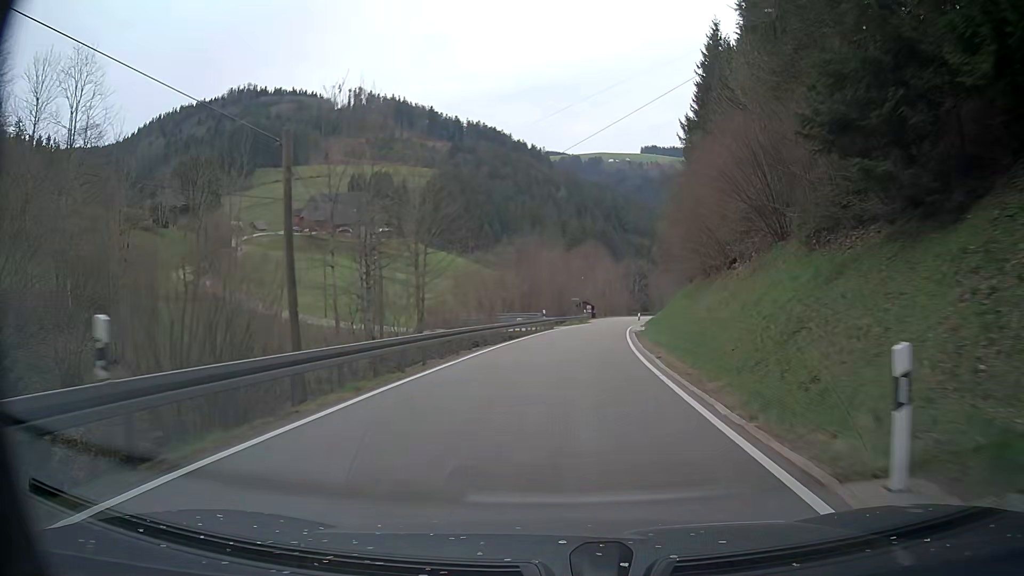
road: tertiary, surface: asphalt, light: Day
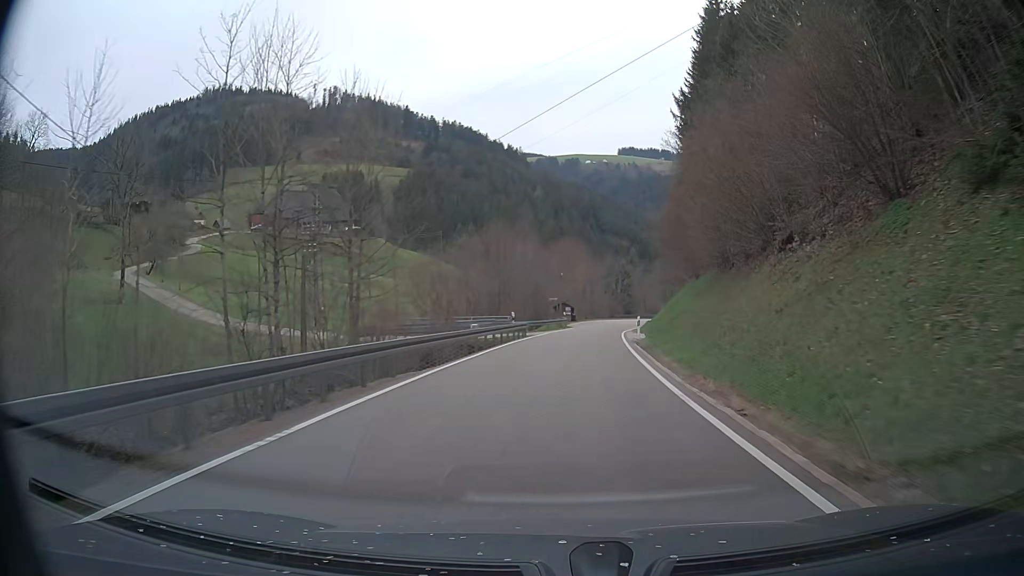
(+0.2, +10.9) m; +2°
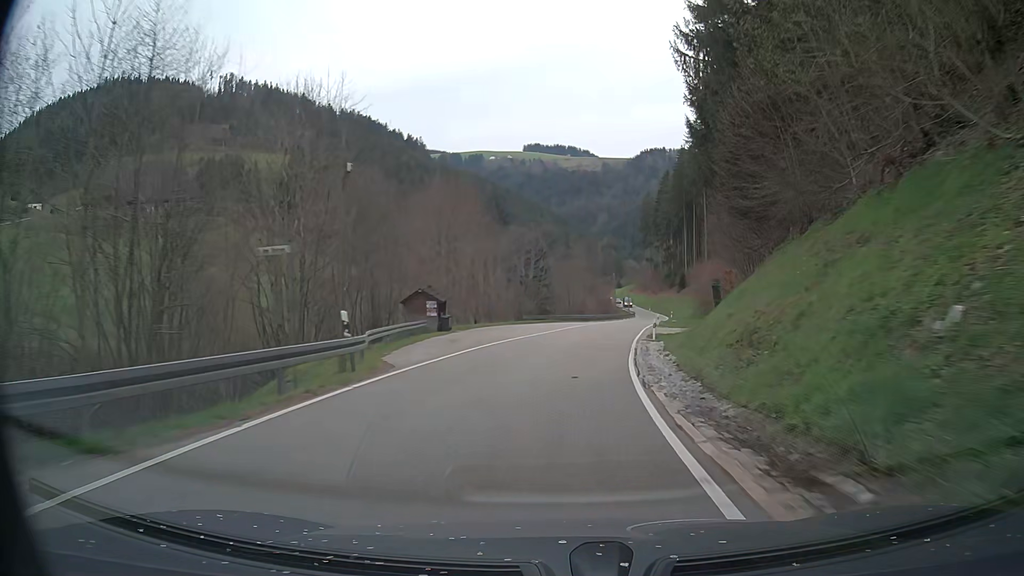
(+3.3, +44.3) m; +8°
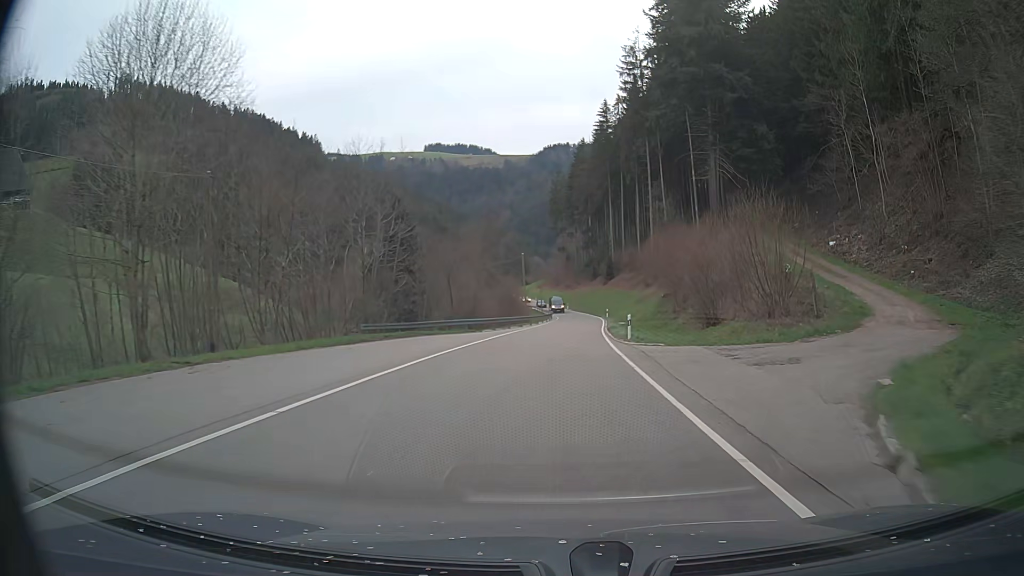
(+2.4, +34.3) m; +8°
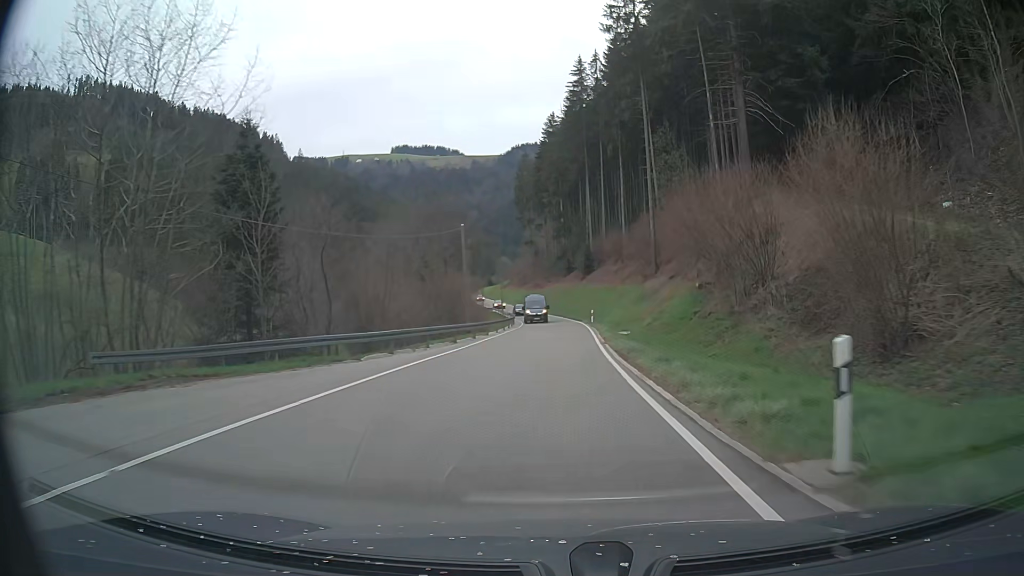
(+0.8, +23.3) m; +3°
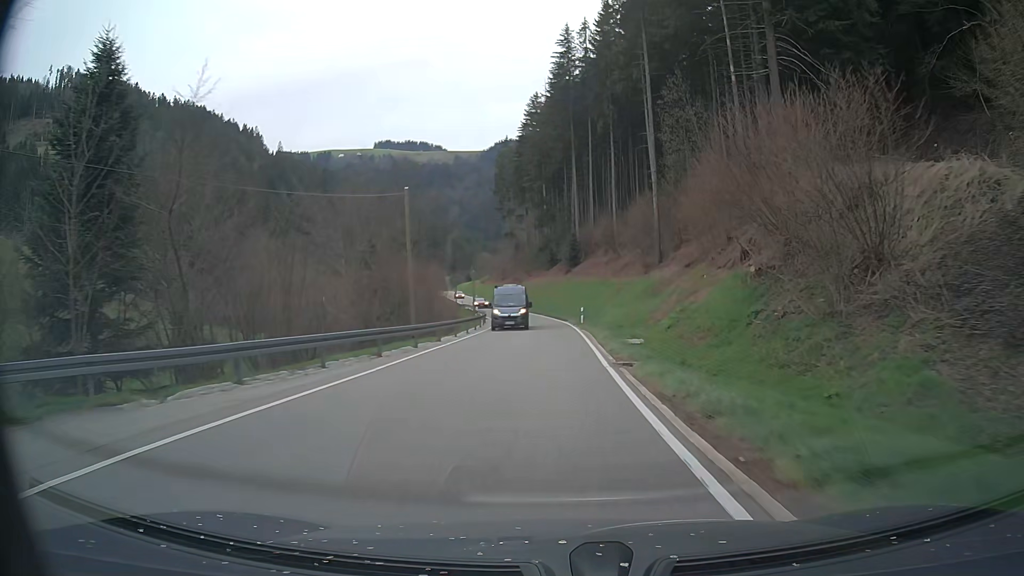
(+0.1, +11.4) m; +2°
